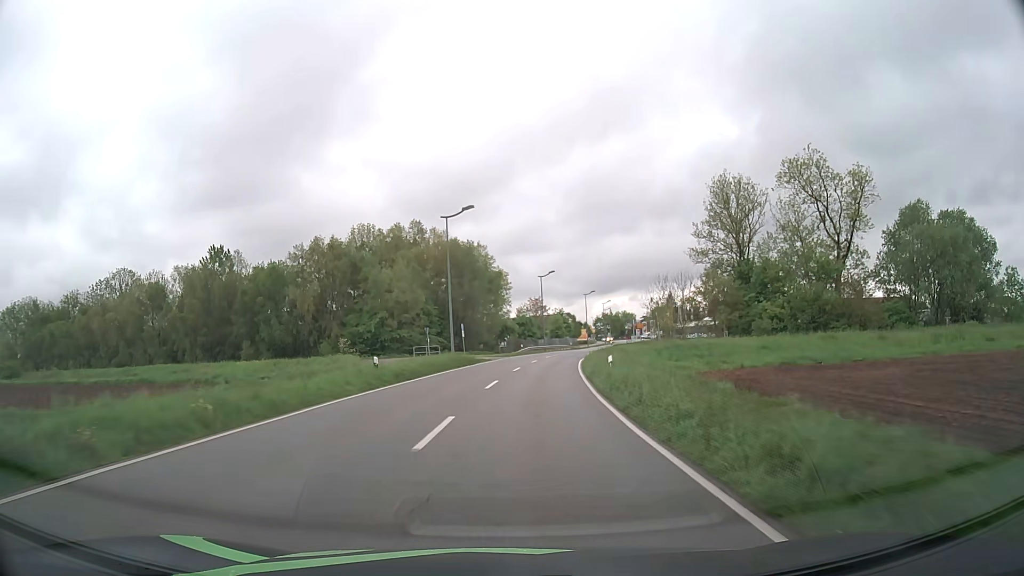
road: secondary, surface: asphalt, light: Day
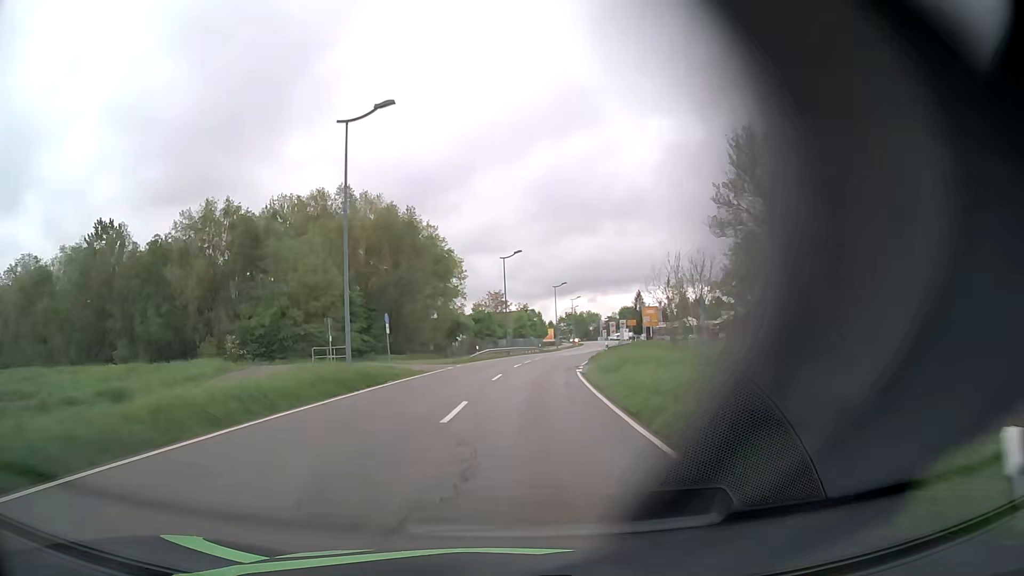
(+0.6, +20.6) m; +4°
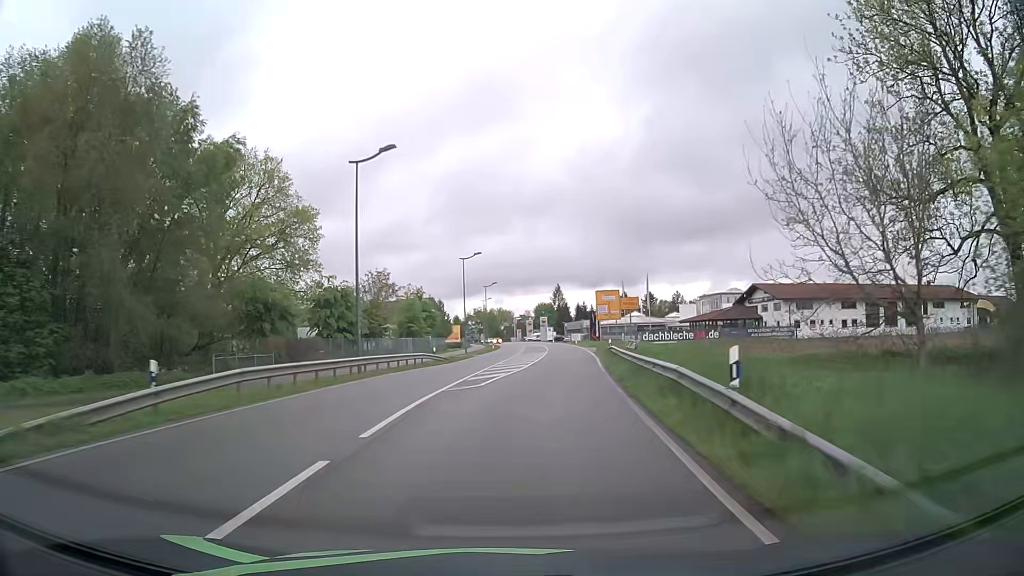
(+2.3, +37.6) m; +7°
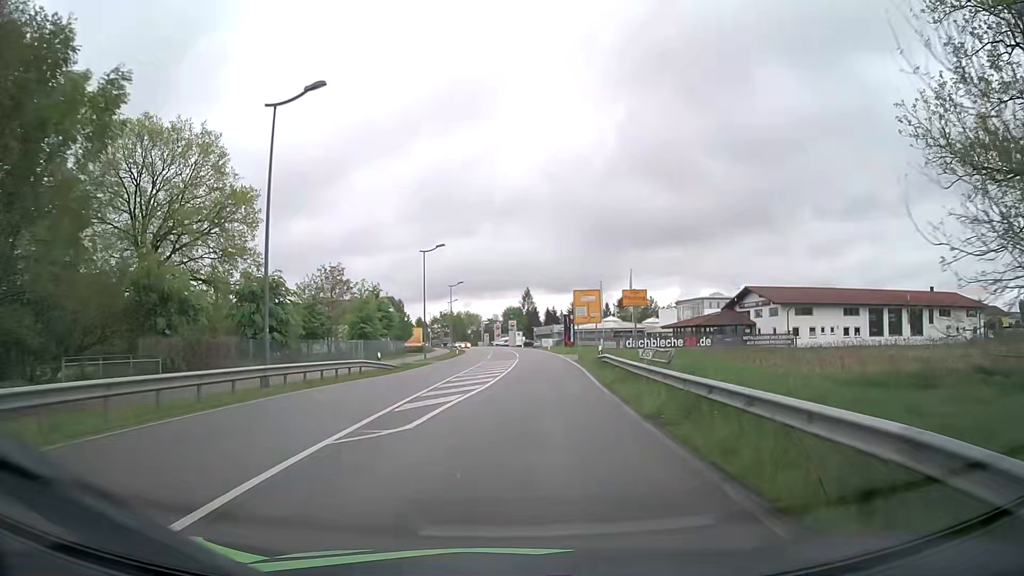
(+0.3, +8.5) m; +3°
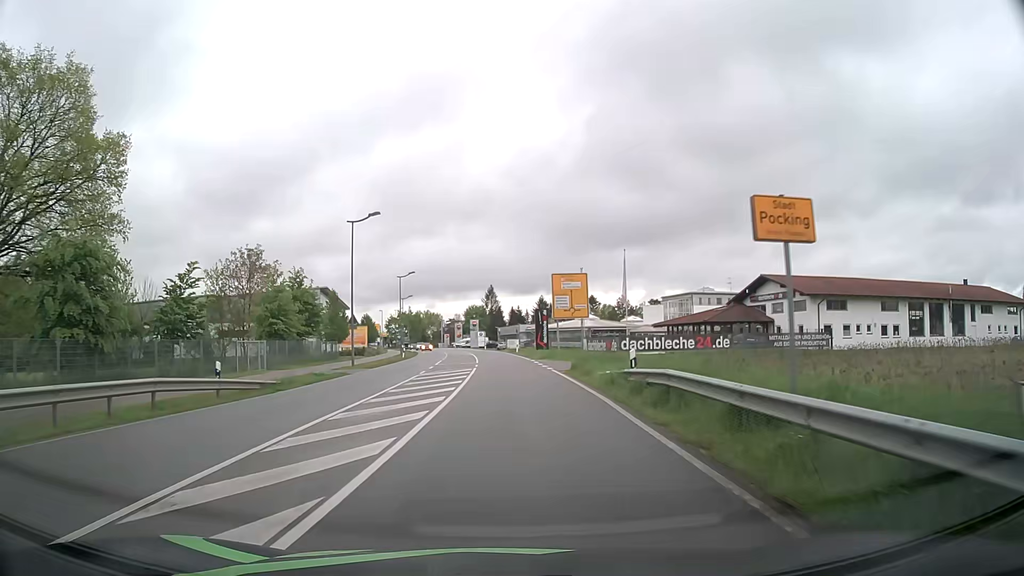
(+0.5, +16.0) m; +3°
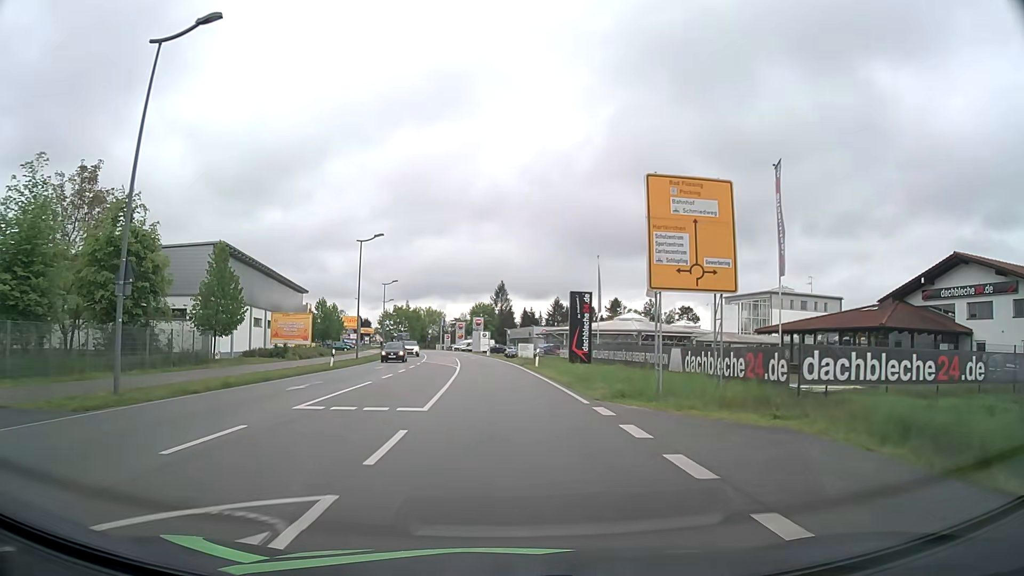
(0.0, +30.2) m; -1°
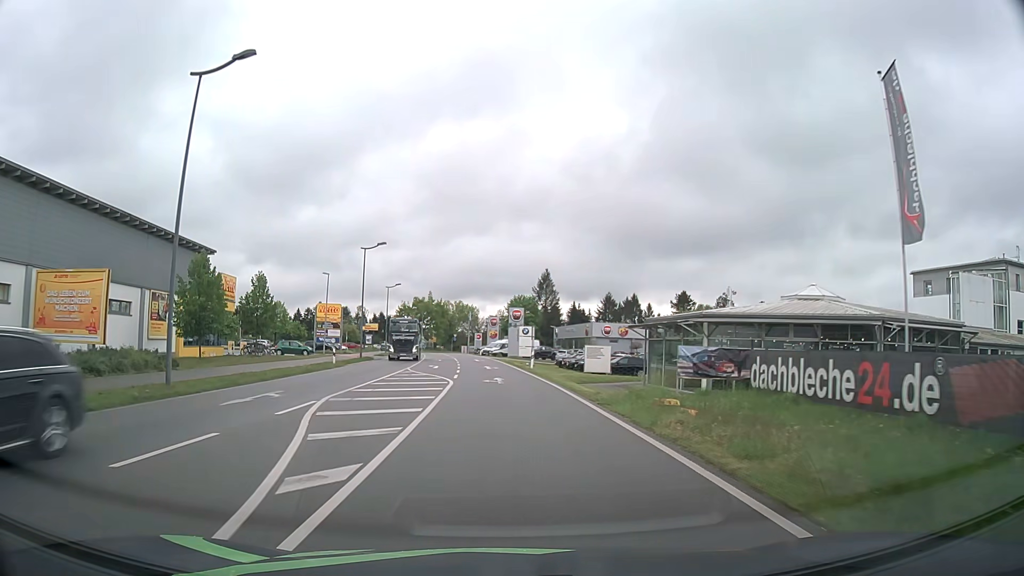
(-1.1, +38.6) m; -4°
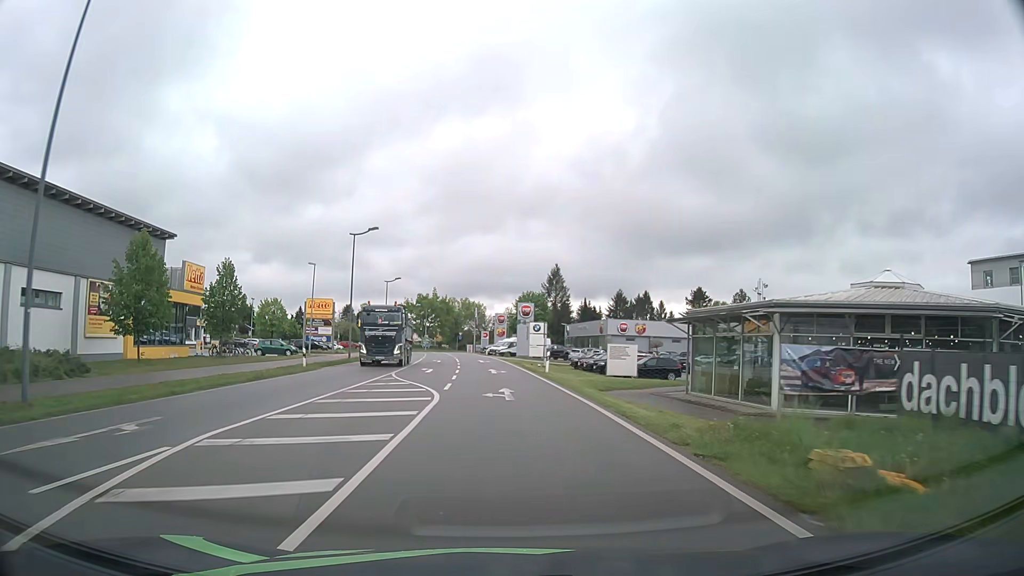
(0.0, +7.6) m; 0°
(0, +10) (0, +20) (-1, +30) (-1, +40) (-2, +50) (-3, +60) (-4, +70) (-5, +80) (-6, +90) (-8, +100) m
